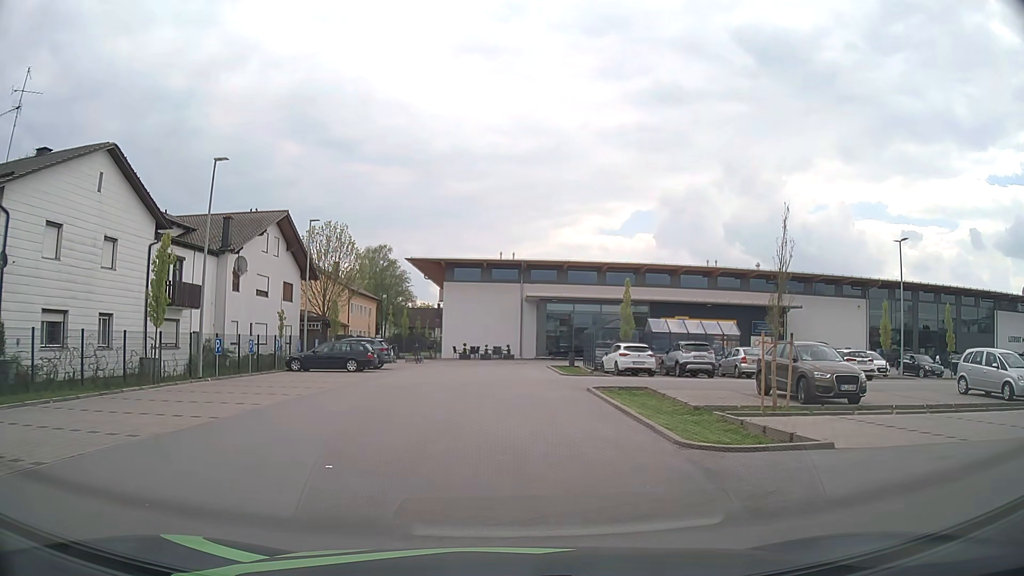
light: Day
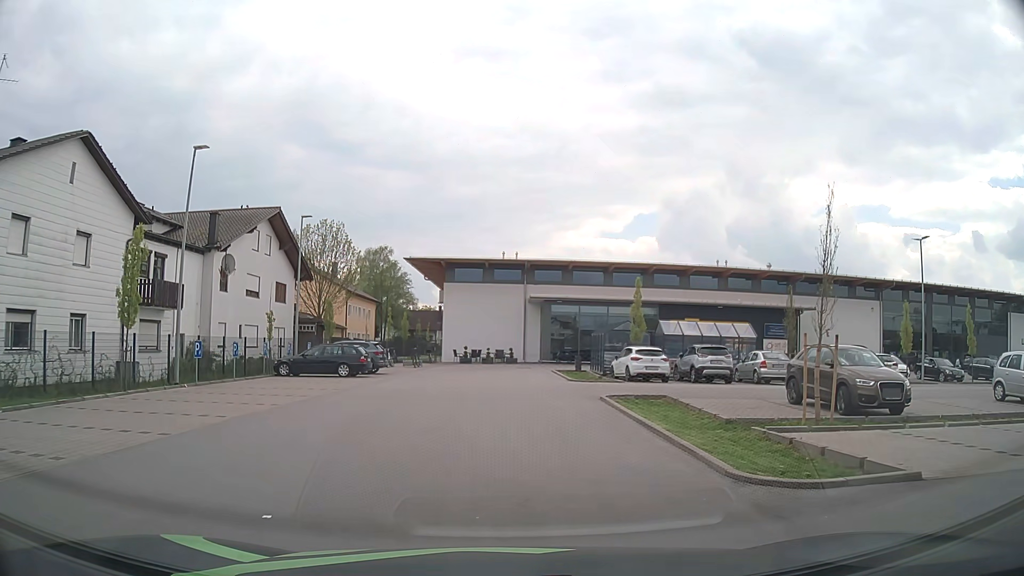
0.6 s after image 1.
(0.0, +2.1) m; 0°
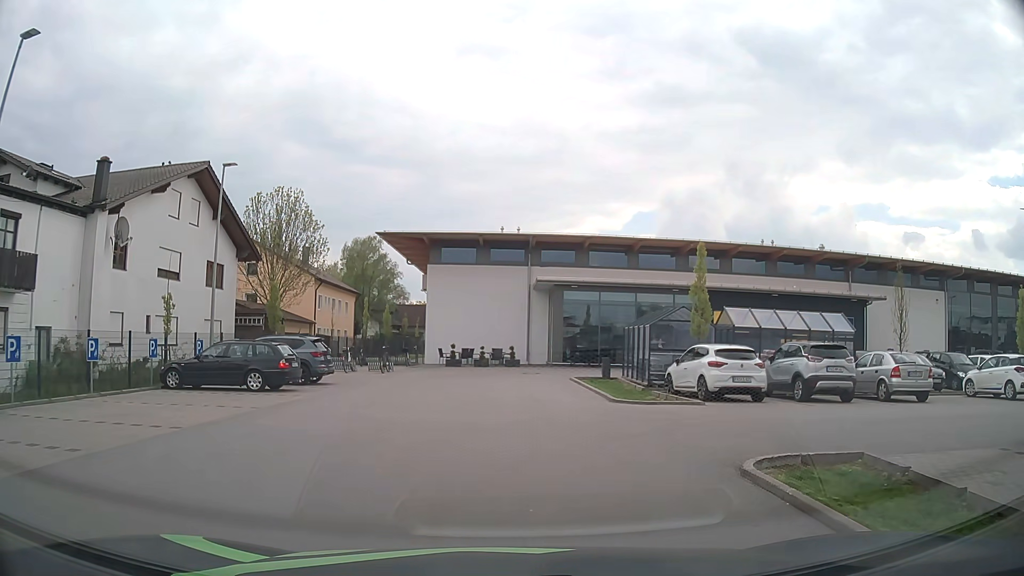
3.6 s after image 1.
(0.0, +10.5) m; 0°
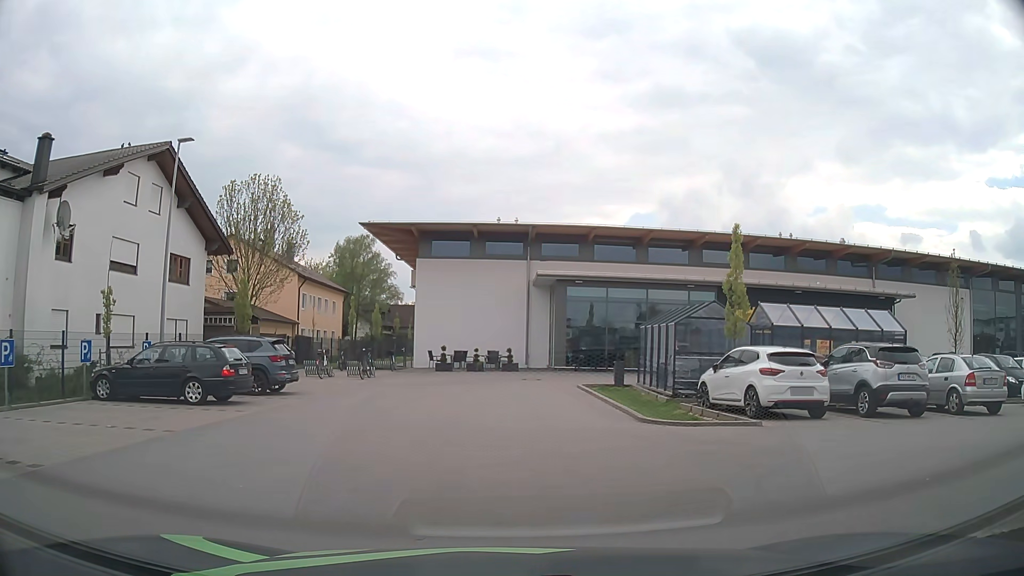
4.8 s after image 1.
(0.0, +3.7) m; 0°
